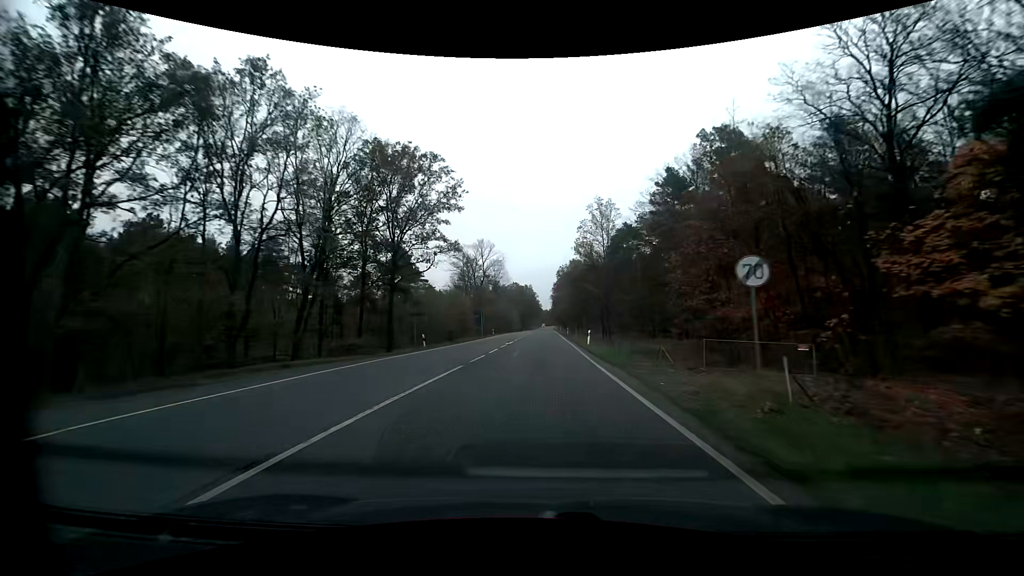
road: primary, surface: asphalt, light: Day
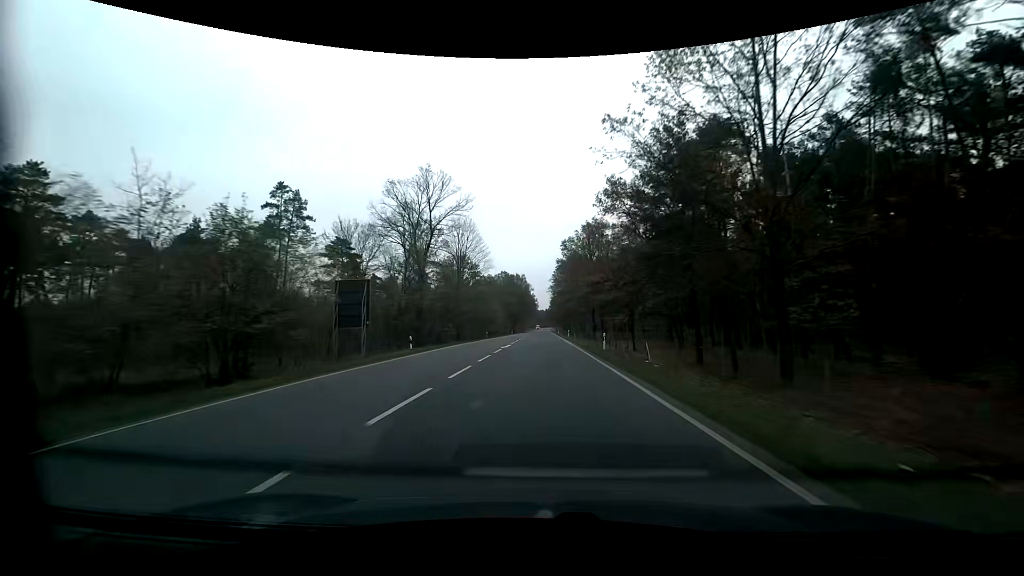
(+0.4, +49.5) m; 0°
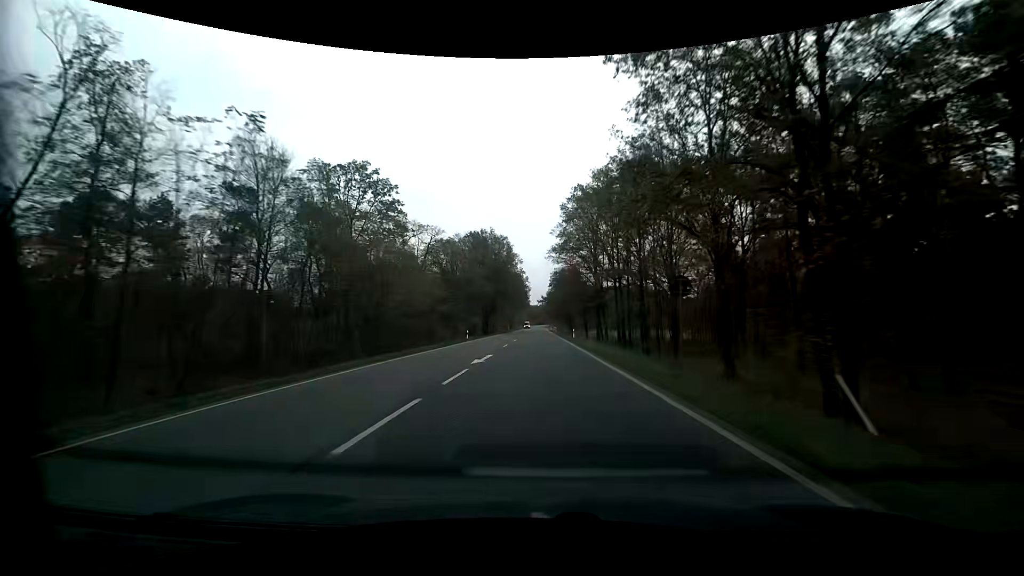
(+0.6, +69.0) m; +1°
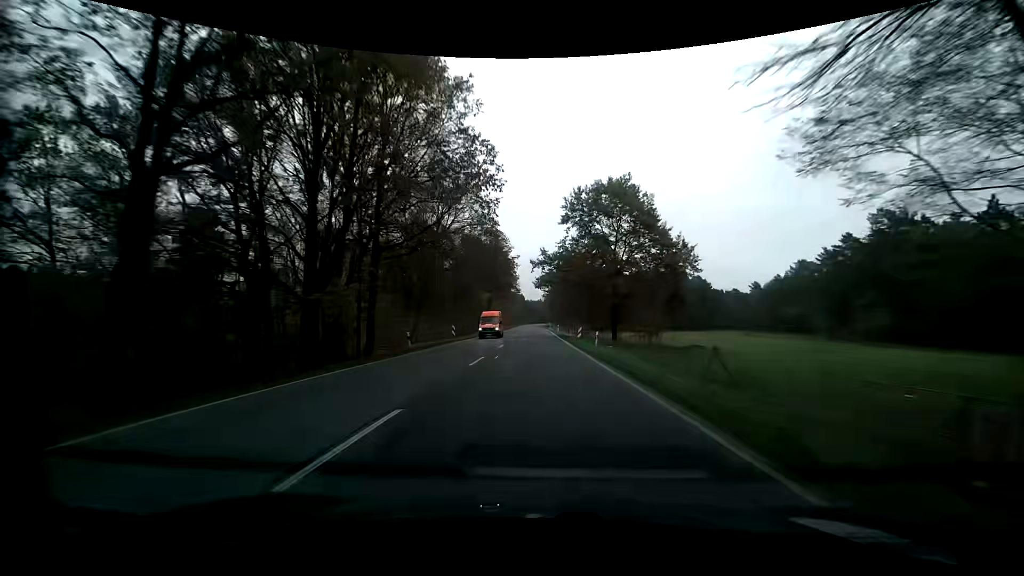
(+0.2, +74.7) m; 0°
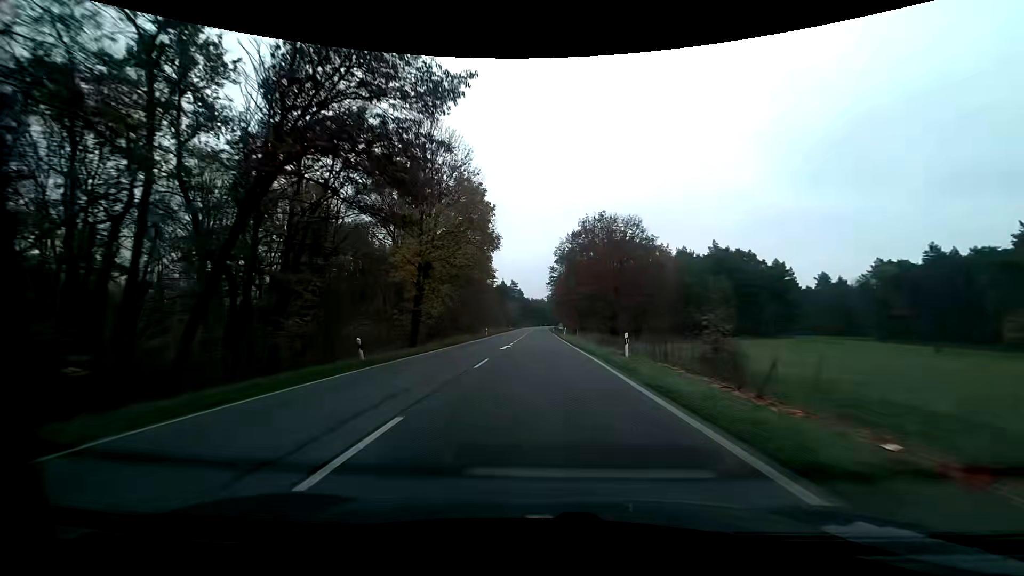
(-0.2, +60.4) m; 0°
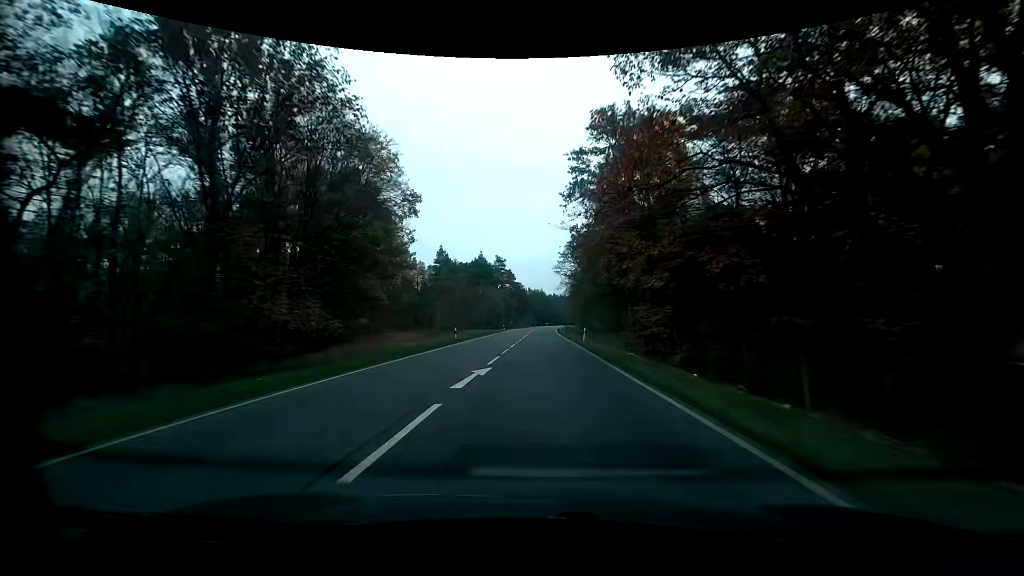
(-0.3, +77.2) m; 0°
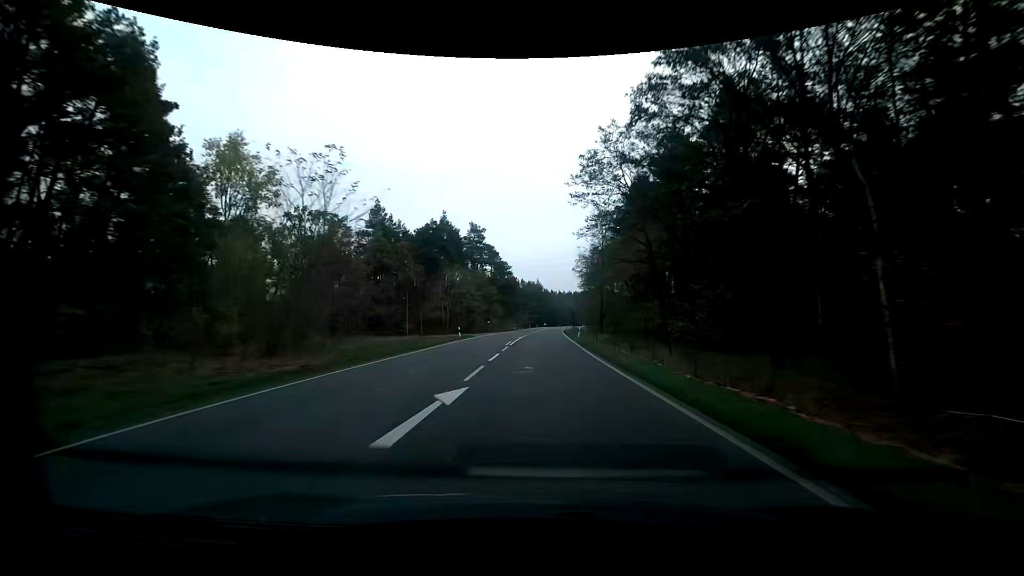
(+0.3, +46.8) m; +1°
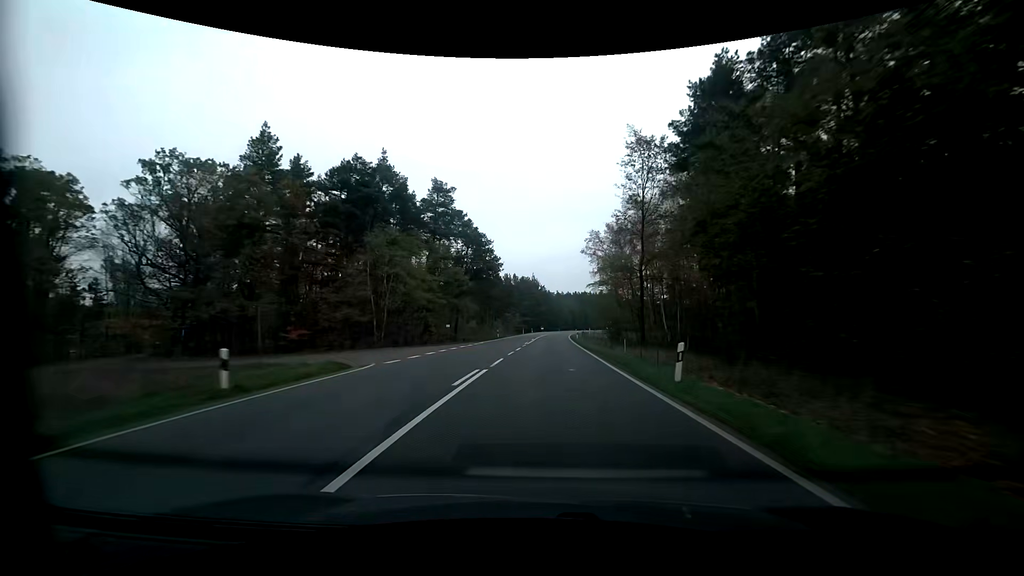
(0.0, +31.3) m; 0°
(0, +10) (0, +20) (0, +30) (+1, +40) (+1, +50) (+1, +60) (+2, +70) (+3, +80) (+3, +90) (+4, +100) m
